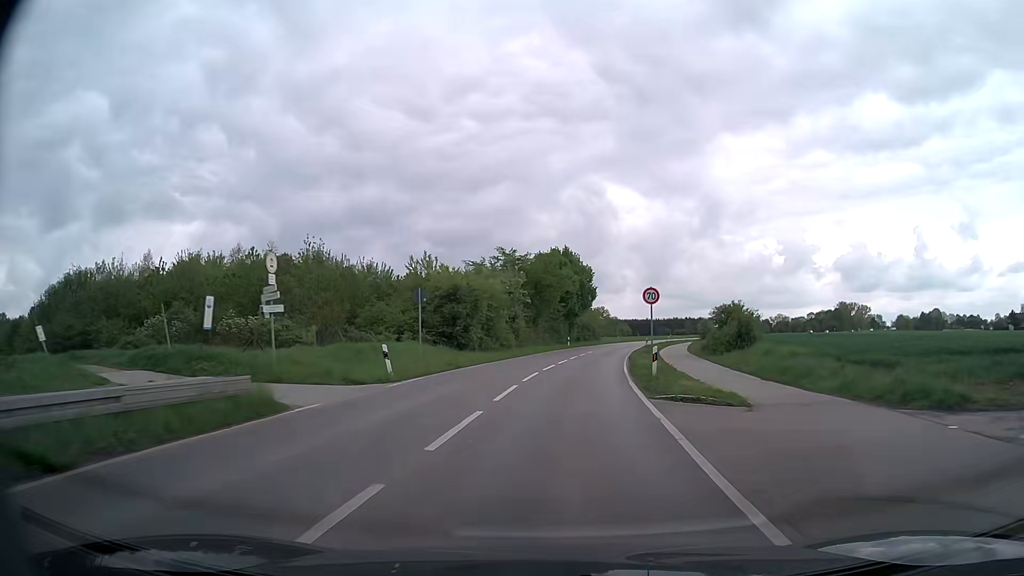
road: secondary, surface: asphalt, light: Day
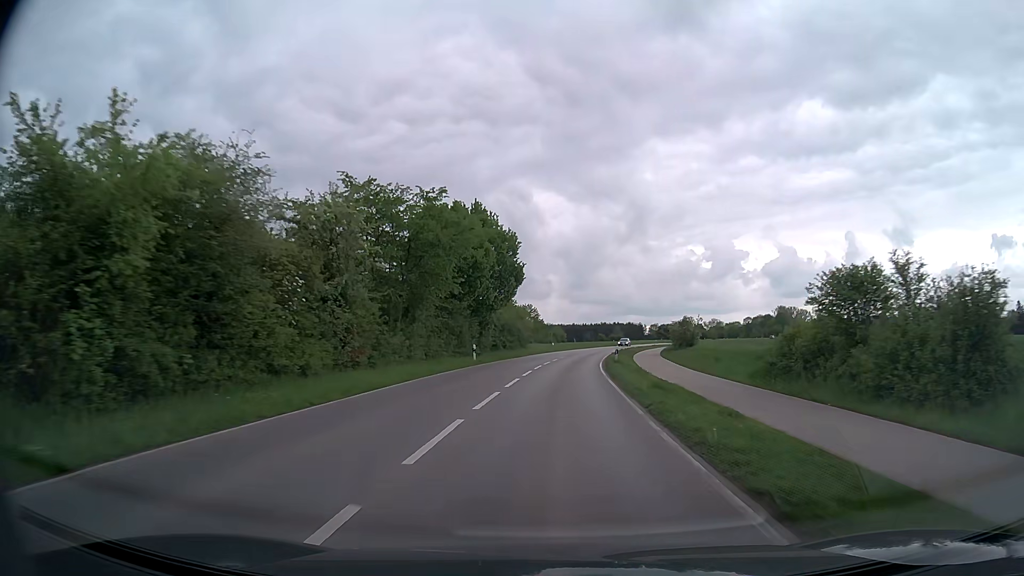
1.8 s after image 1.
(+1.6, +30.6) m; +6°
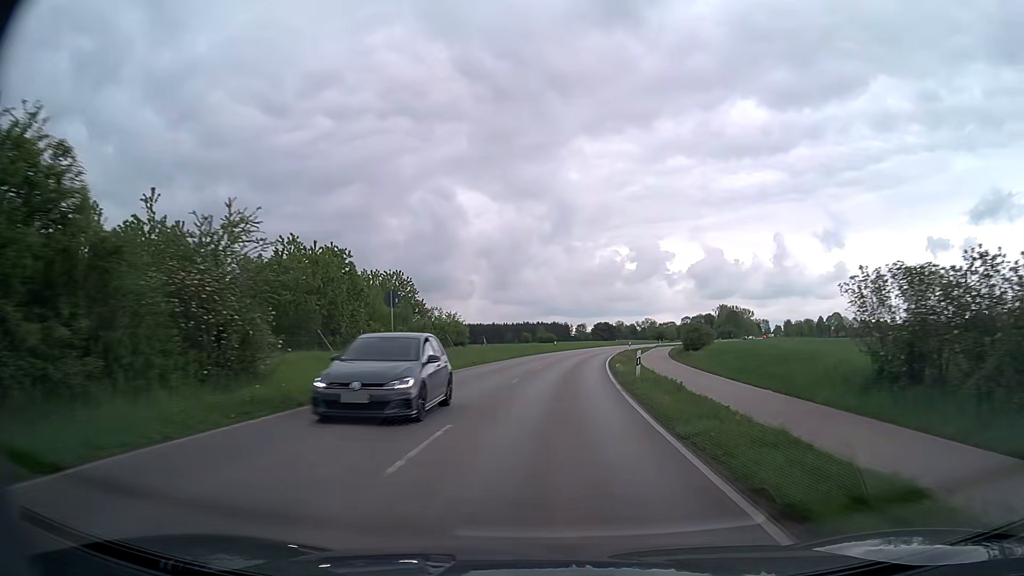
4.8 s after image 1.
(+3.2, +54.6) m; +7°
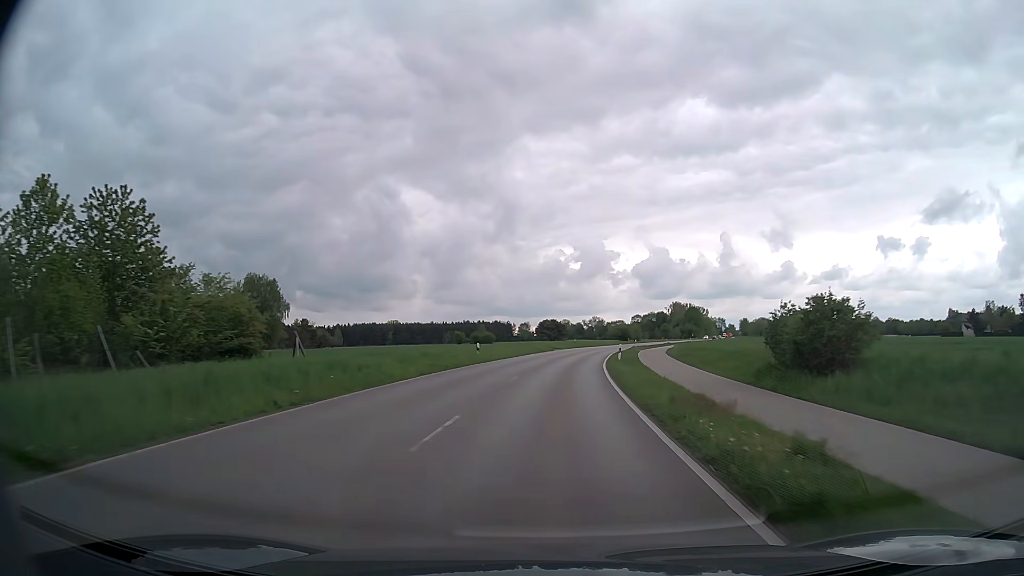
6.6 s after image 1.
(+1.5, +34.3) m; +5°
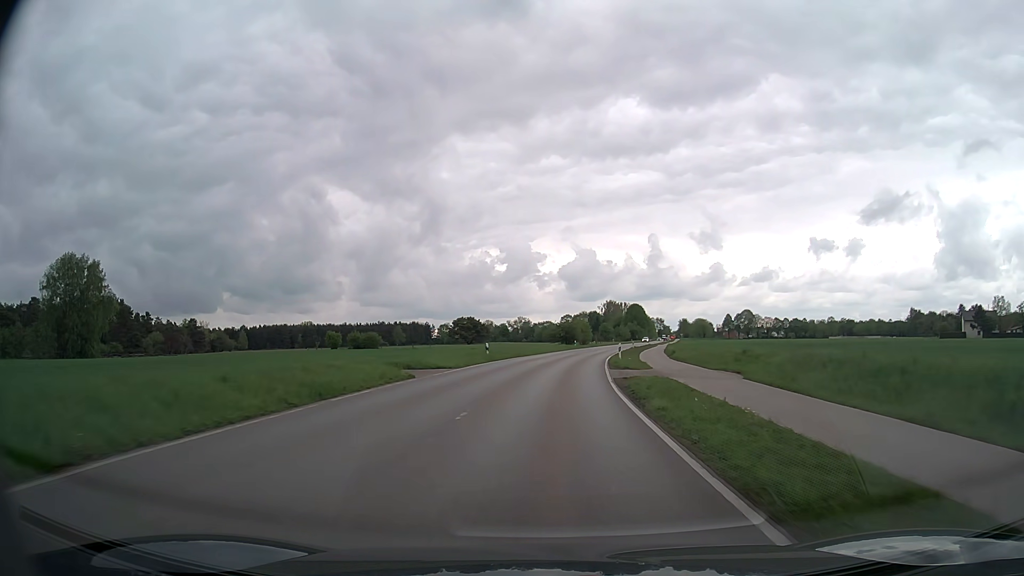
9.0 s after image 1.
(+2.6, +46.9) m; +6°
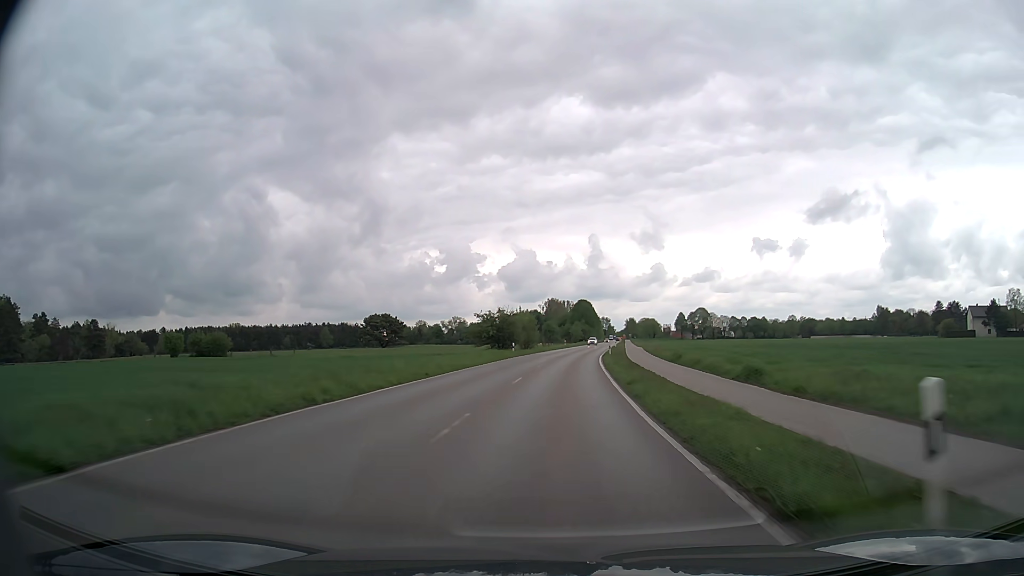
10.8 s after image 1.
(+1.5, +36.3) m; +5°
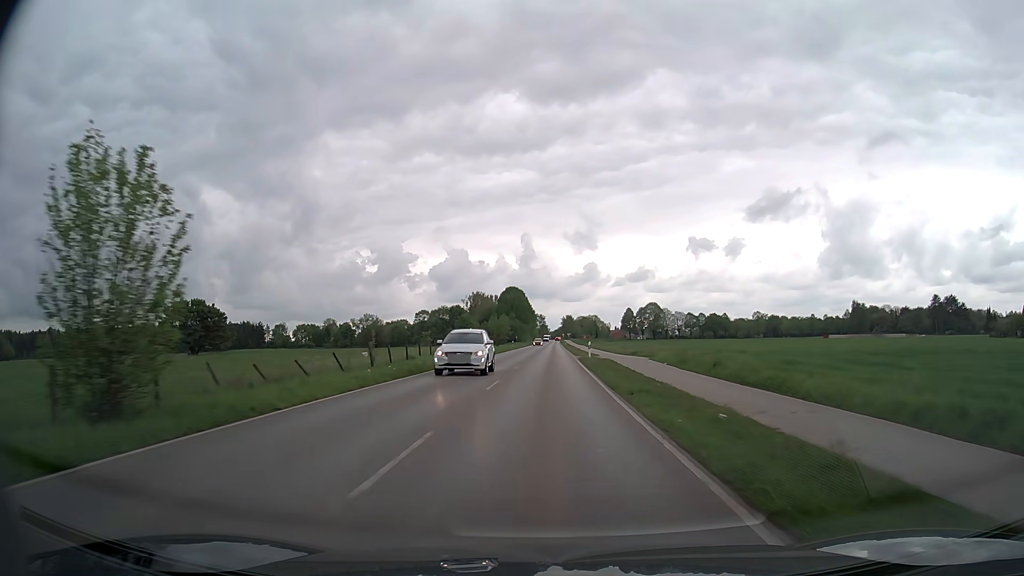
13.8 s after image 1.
(+3.7, +62.5) m; +6°
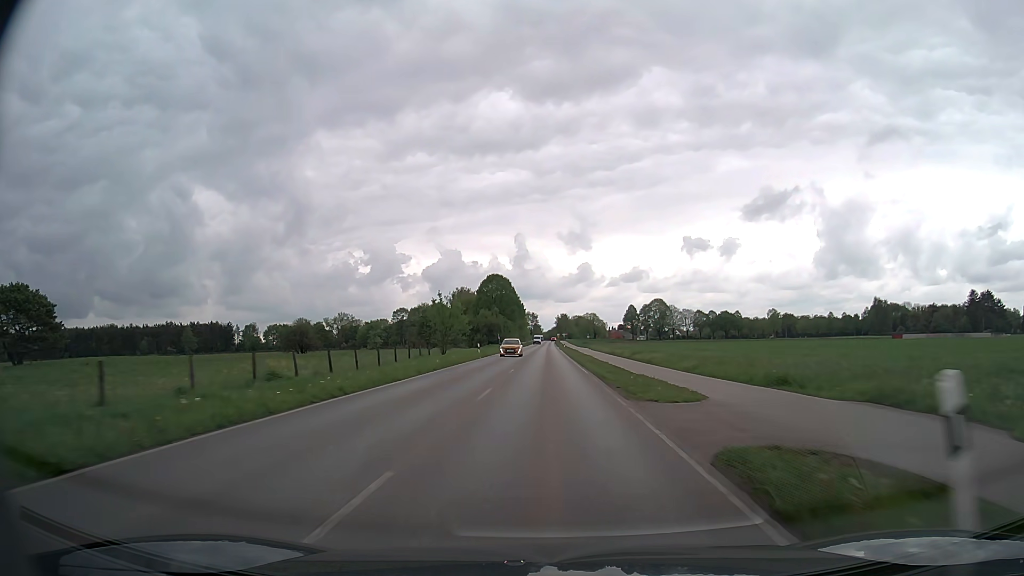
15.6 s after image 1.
(+0.3, +38.8) m; +1°
(0, +10) (0, +20) (0, +30) (0, +40) (0, +50) (0, +60) (0, +70) (0, +80) (0, +90) (0, +100) m
